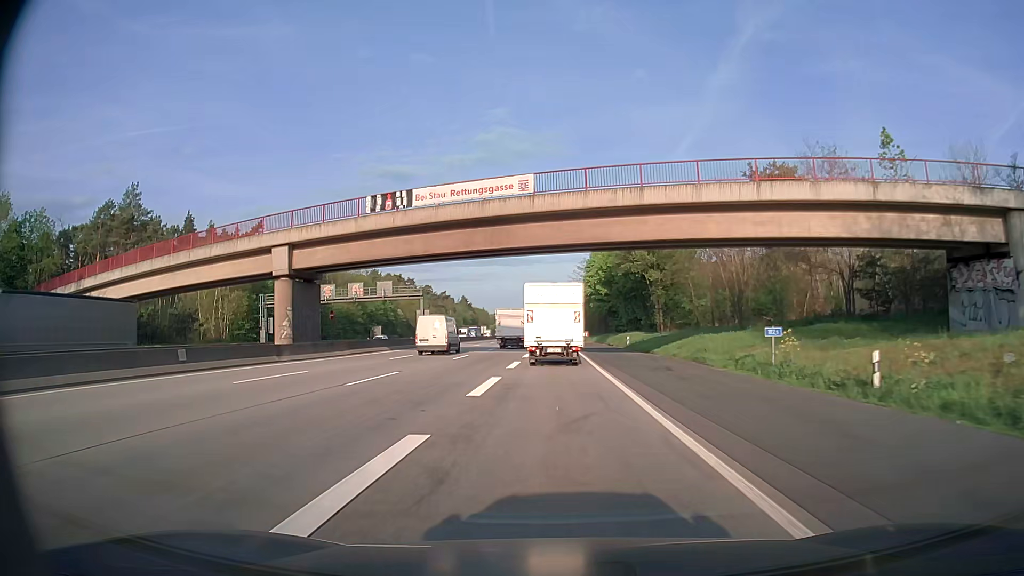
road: motorway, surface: asphalt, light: Day
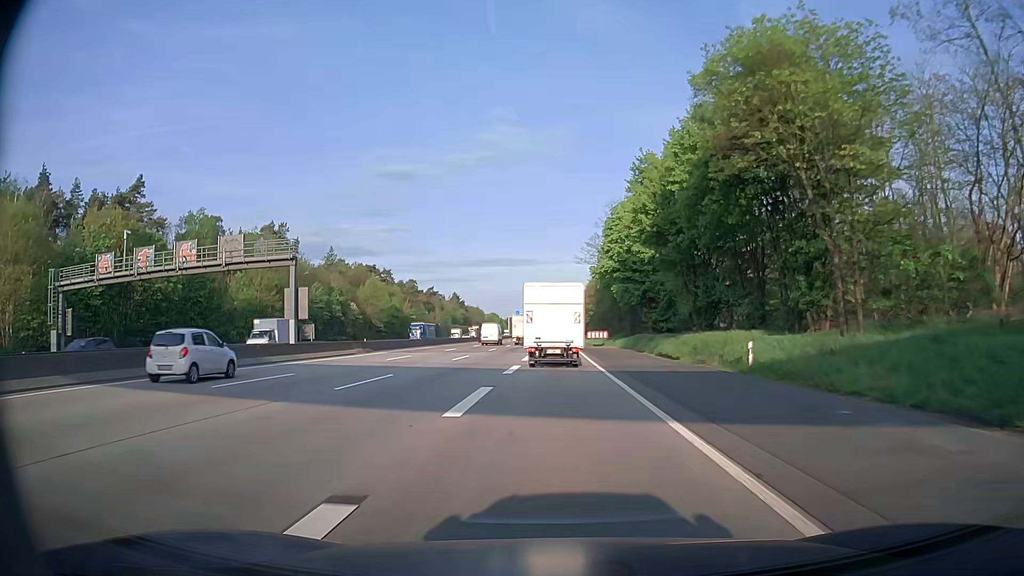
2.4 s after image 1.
(-0.1, +39.5) m; 0°
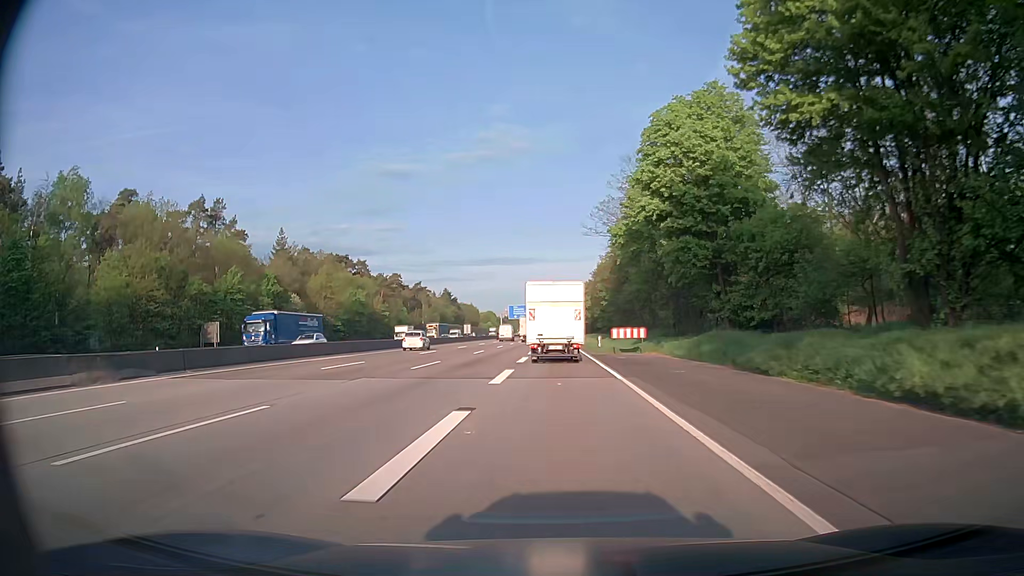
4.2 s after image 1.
(0.0, +29.8) m; 0°
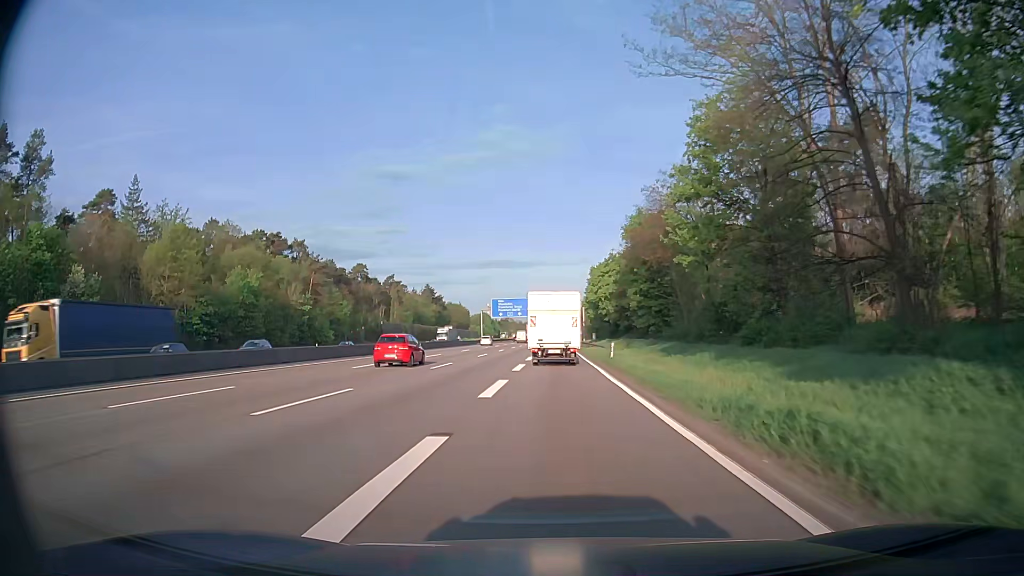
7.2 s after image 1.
(-0.3, +51.0) m; 0°
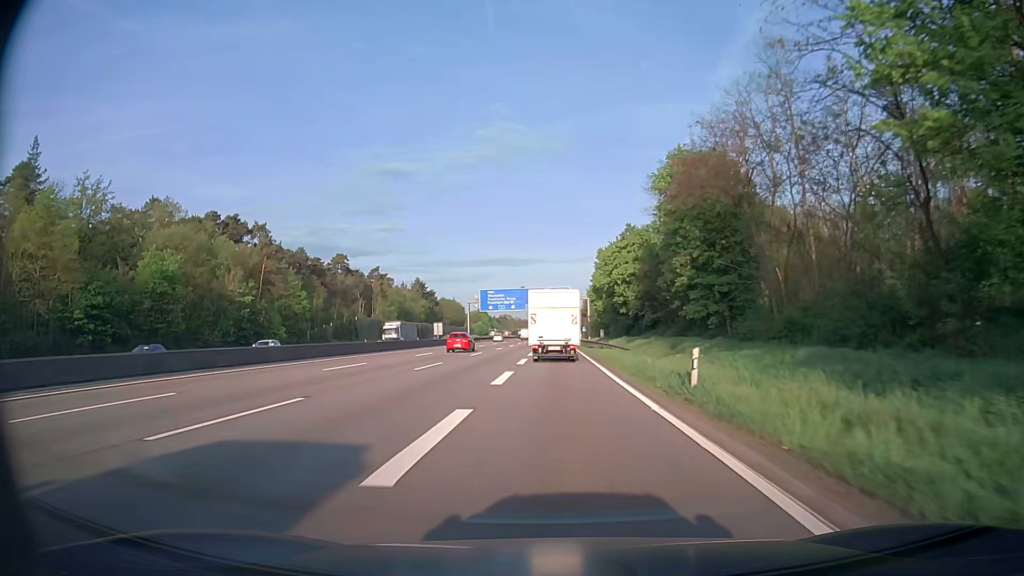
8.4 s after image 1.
(-0.1, +21.3) m; -1°
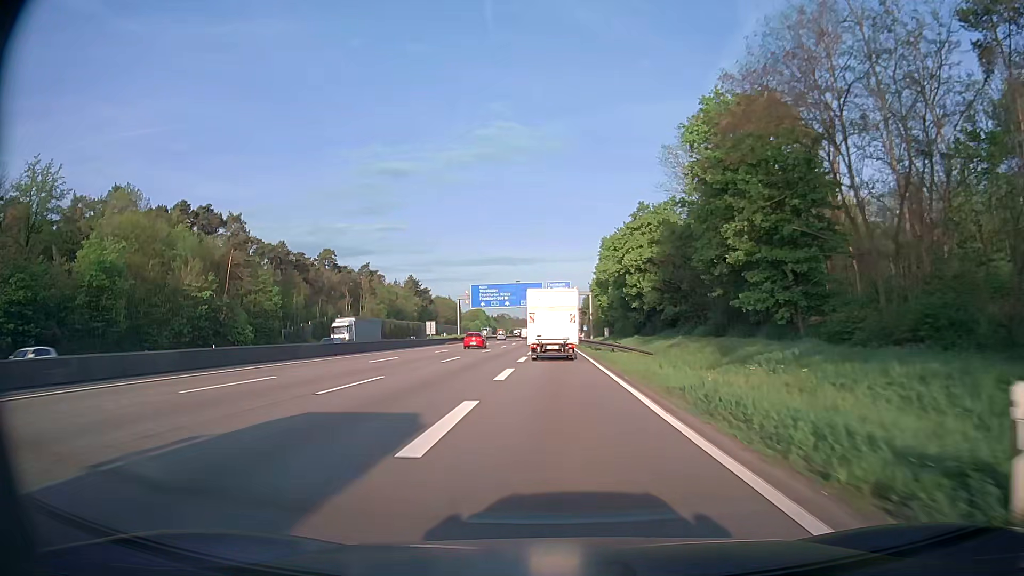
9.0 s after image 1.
(0.0, +10.8) m; 0°
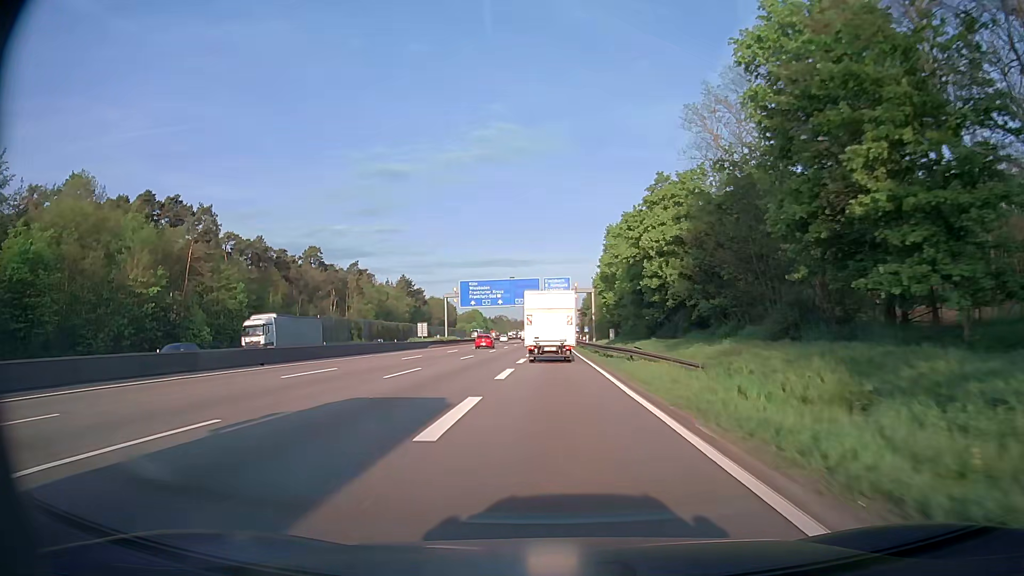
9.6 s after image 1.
(0.0, +10.9) m; 0°
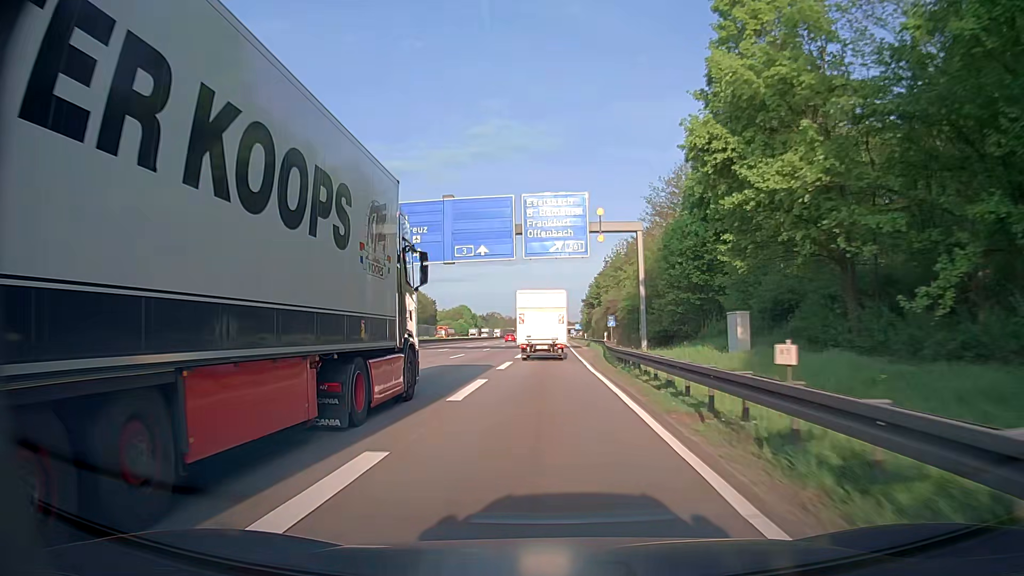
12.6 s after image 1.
(+0.1, +55.5) m; 0°
(0, +10) (0, +20) (0, +30) (0, +40) (0, +50) (0, +60) (0, +70) (0, +80) (0, +90) (0, +100) m
